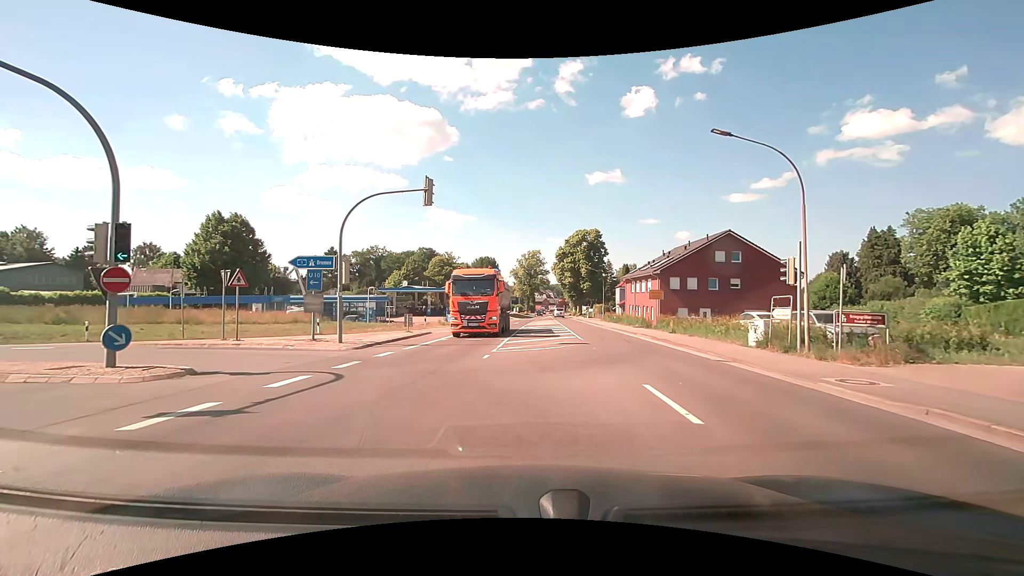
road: secondary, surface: asphalt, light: Day
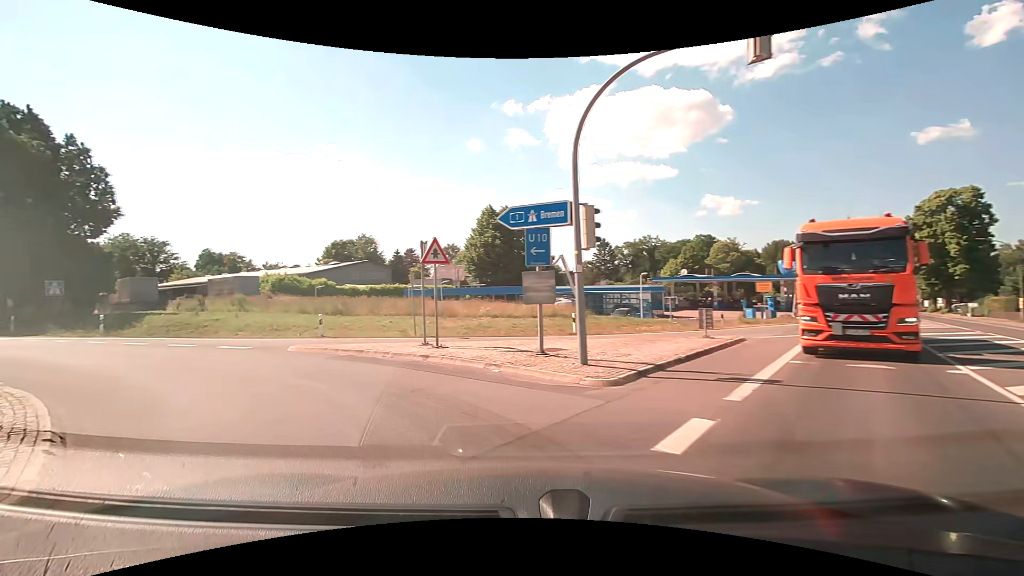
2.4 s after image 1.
(-2.2, +11.0) m; -30°
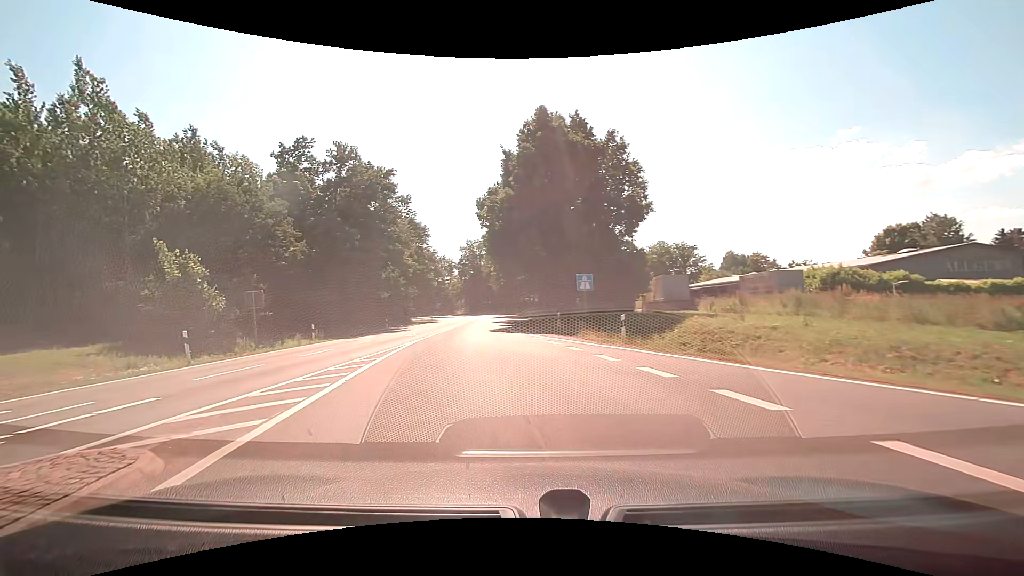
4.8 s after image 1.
(-6.8, +12.0) m; -55°
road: motorway_link
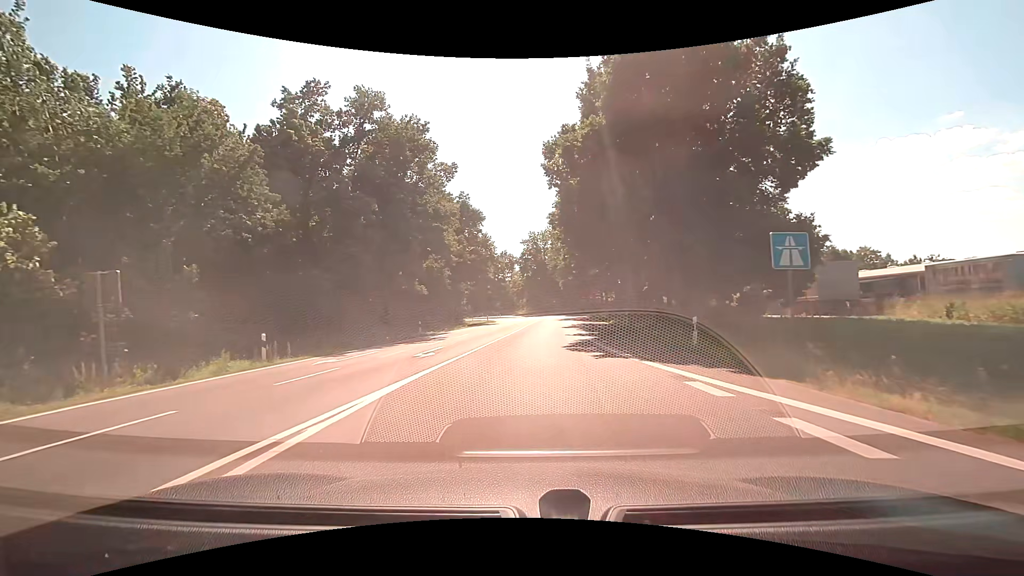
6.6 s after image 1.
(-1.3, +14.0) m; -7°
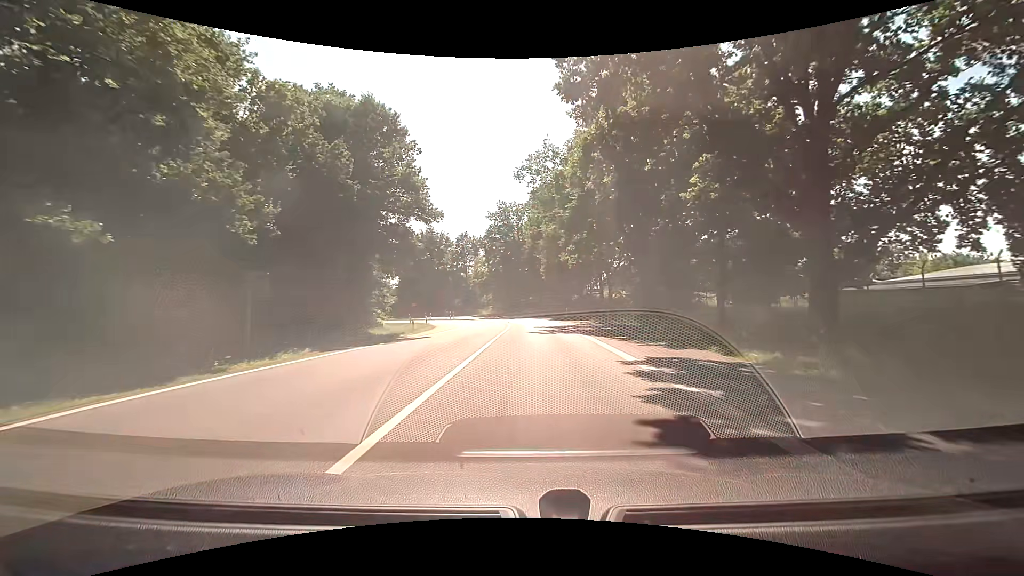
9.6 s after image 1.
(+0.8, +32.3) m; +3°
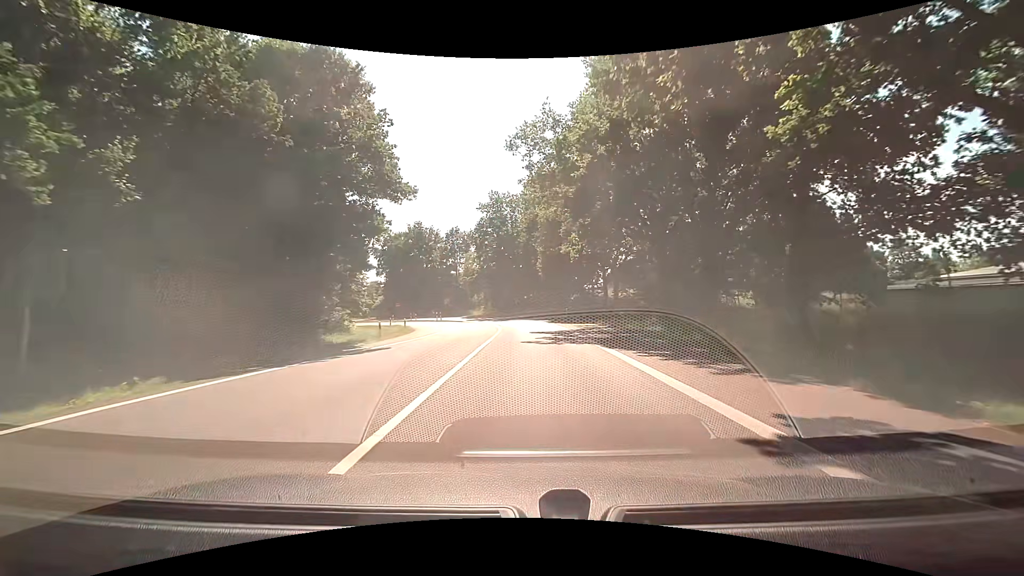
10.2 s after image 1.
(0.0, +7.4) m; 0°
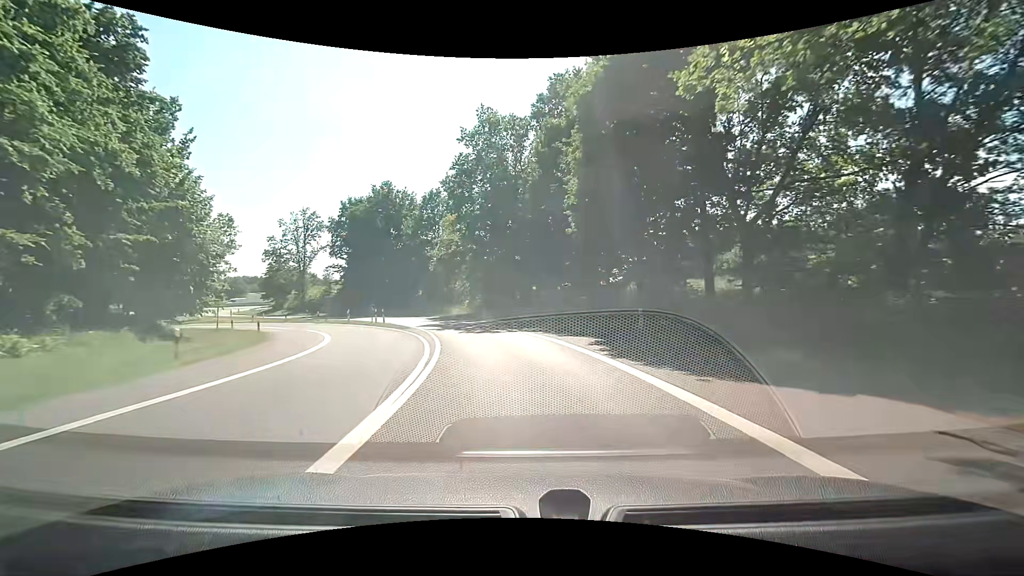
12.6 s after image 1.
(+0.2, +31.1) m; -1°
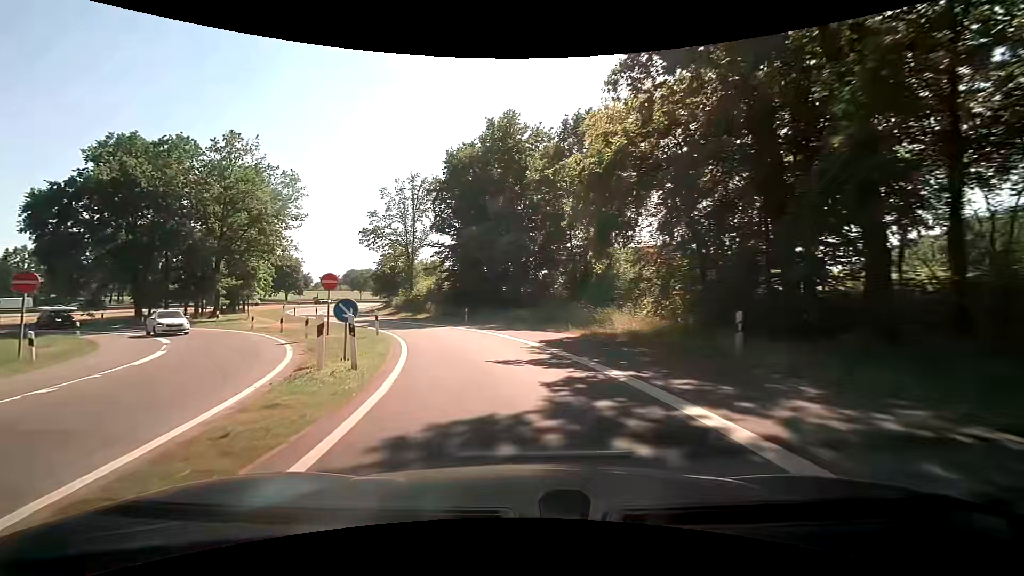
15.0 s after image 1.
(-3.5, +30.8) m; -16°
(-1, +10) (-3, +20) (-7, +29) (-12, +38) (-17, +46) (-23, +54) (-28, +63) (-33, +72) (-36, +81) (-39, +91) m
